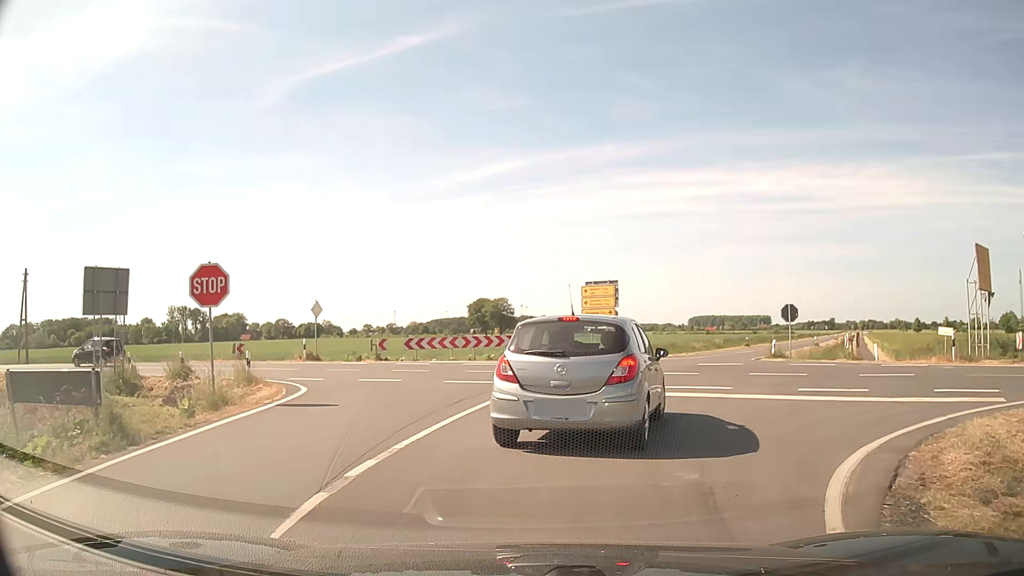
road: secondary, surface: asphalt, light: Day
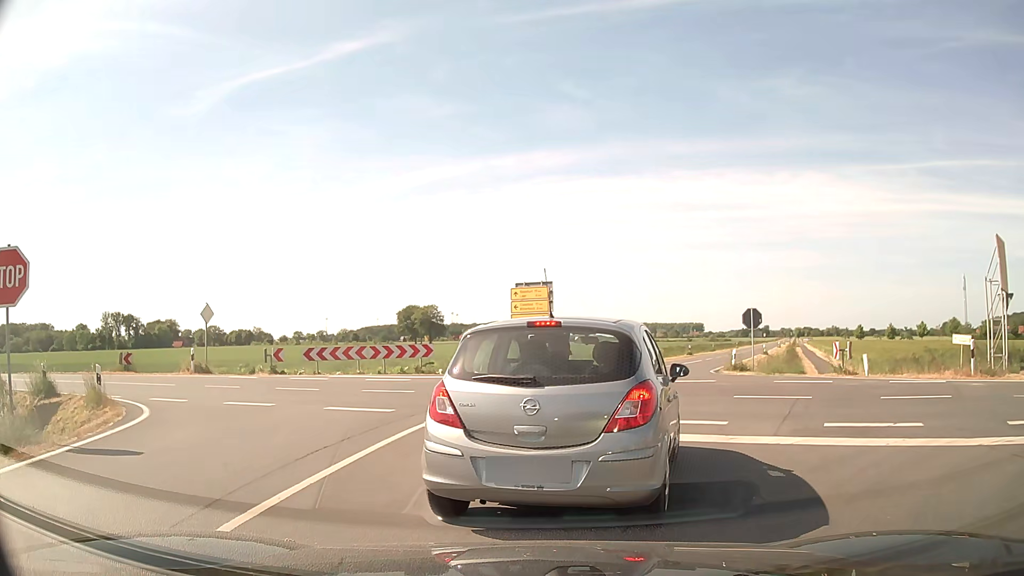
(+0.2, +4.3) m; +6°
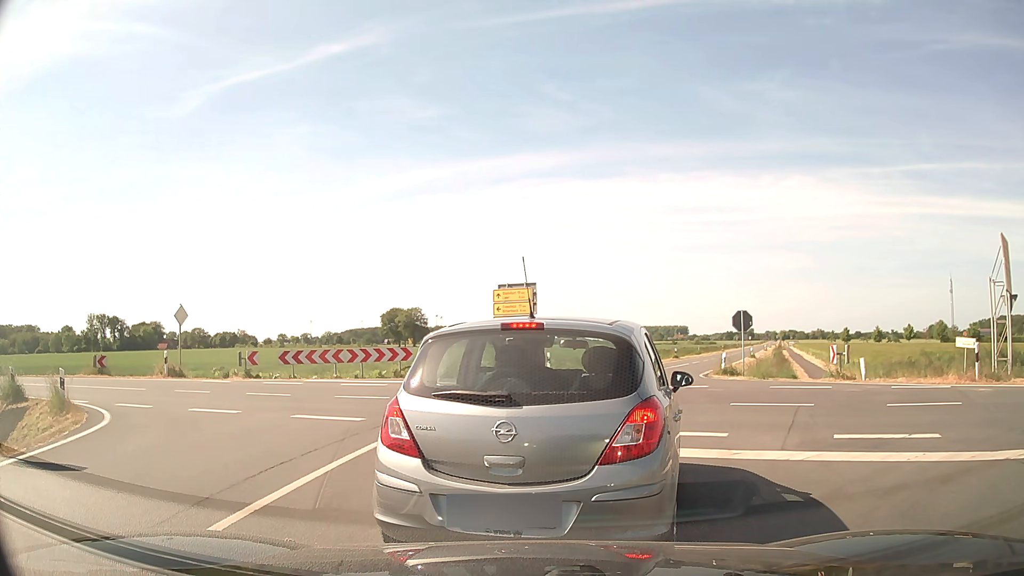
(0.0, +0.9) m; 0°
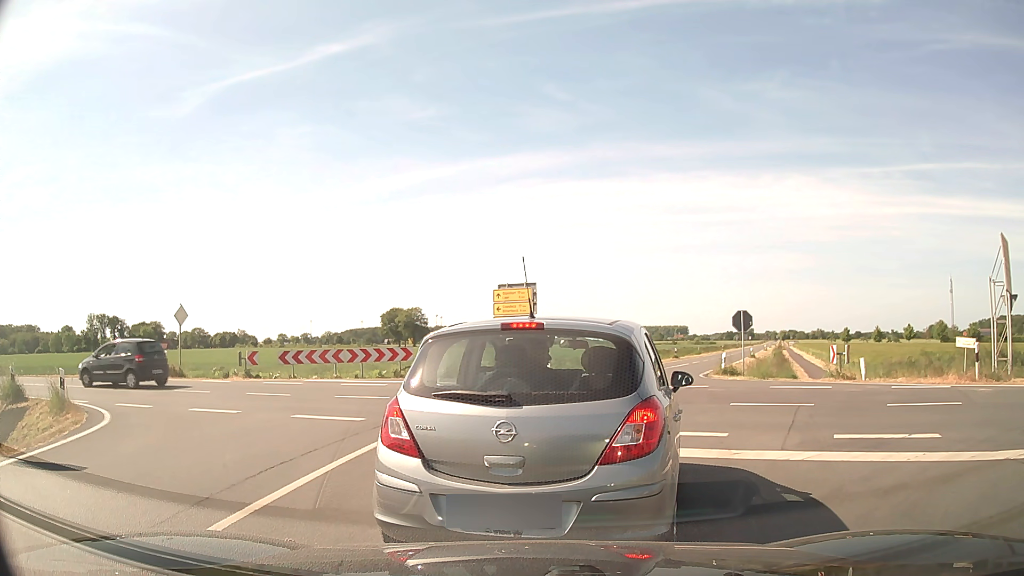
(0.0, 0.0) m; 0°
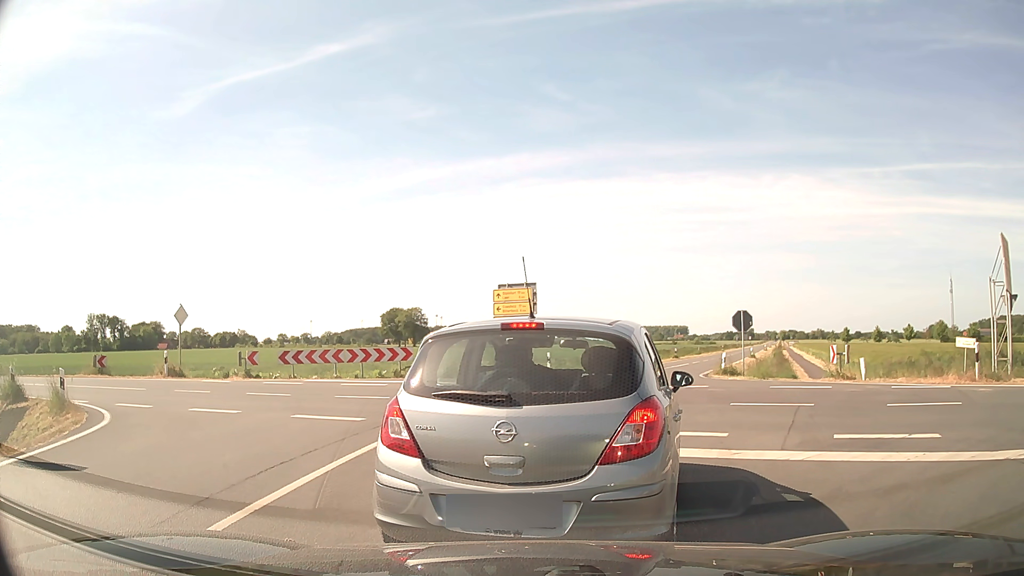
(0.0, 0.0) m; 0°
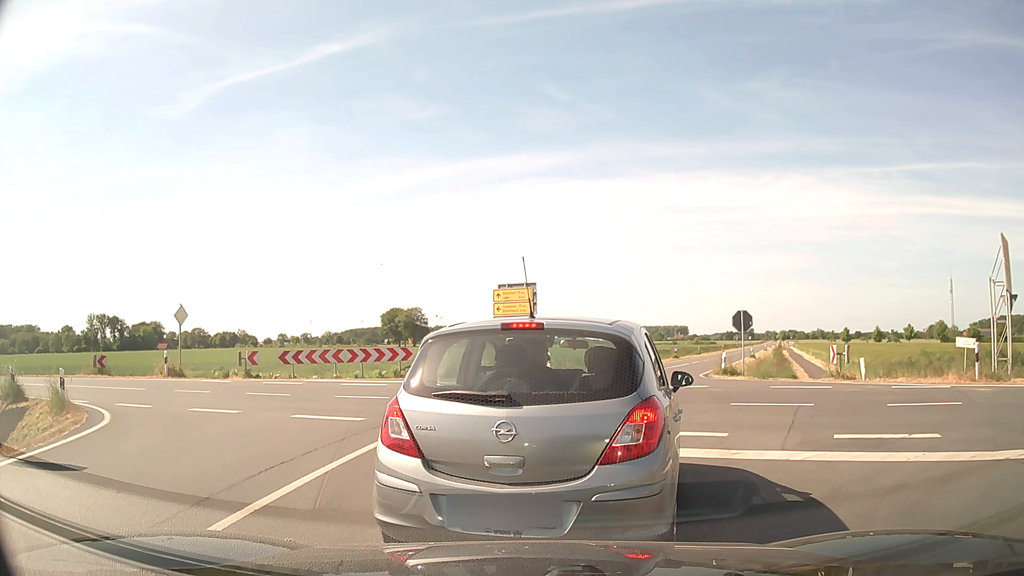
(0.0, 0.0) m; 0°
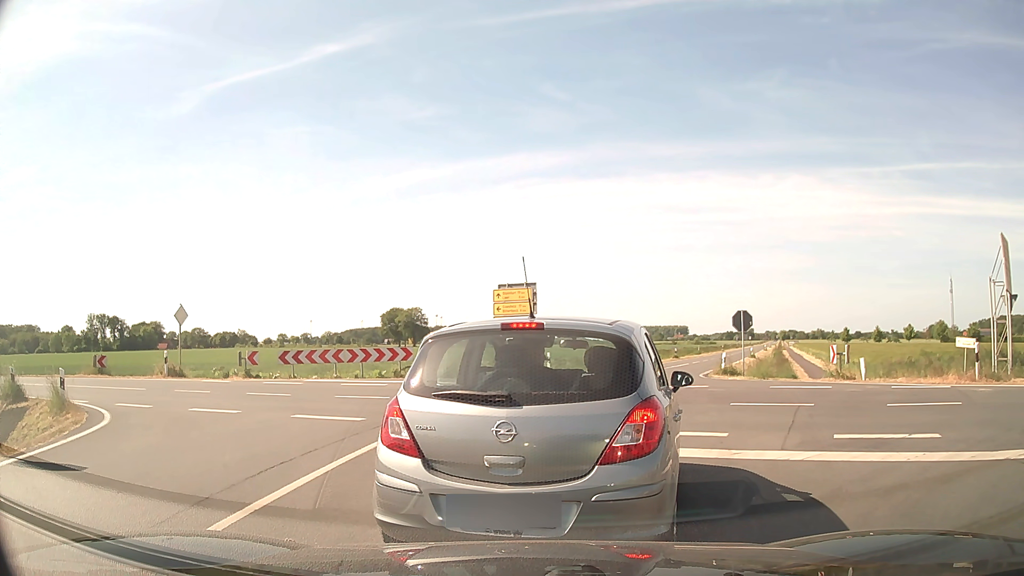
(0.0, 0.0) m; 0°
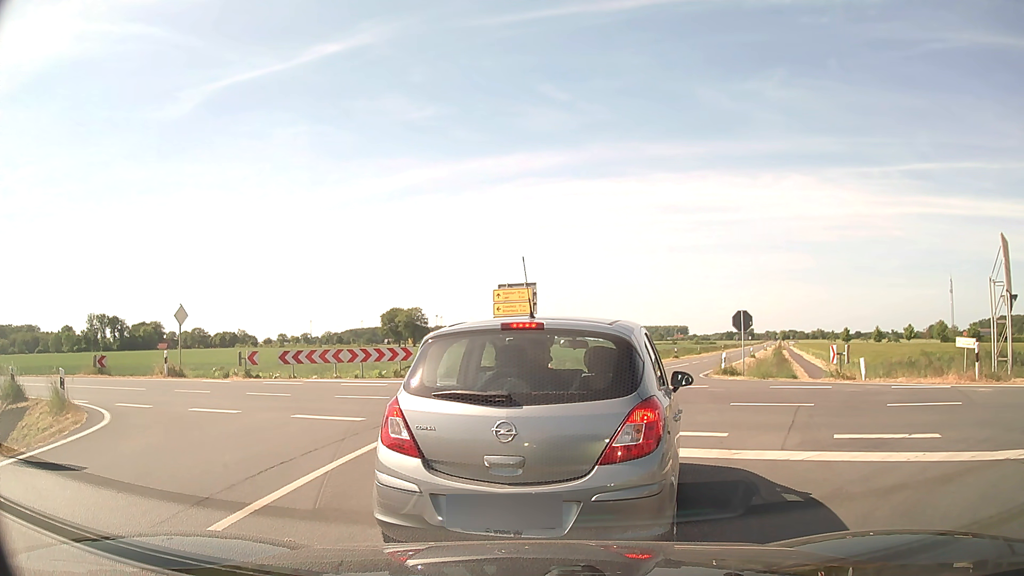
(0.0, 0.0) m; 0°
